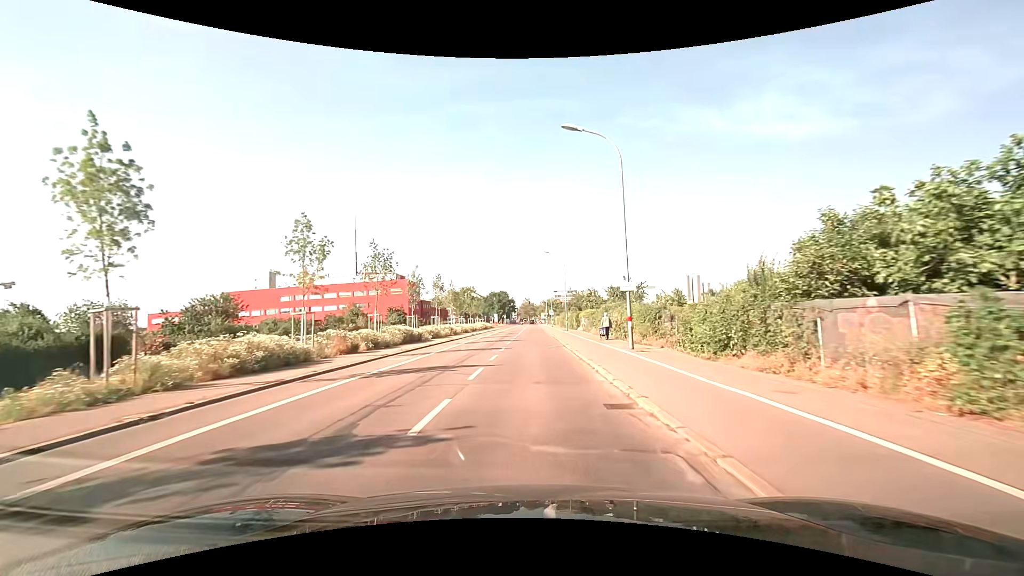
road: secondary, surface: asphalt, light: Day
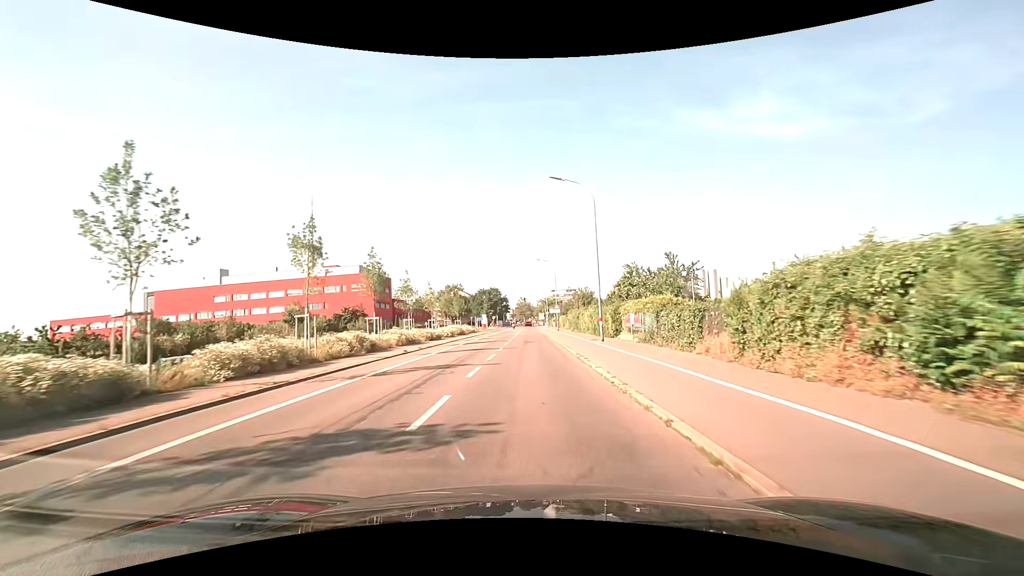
(+0.2, +29.7) m; +1°
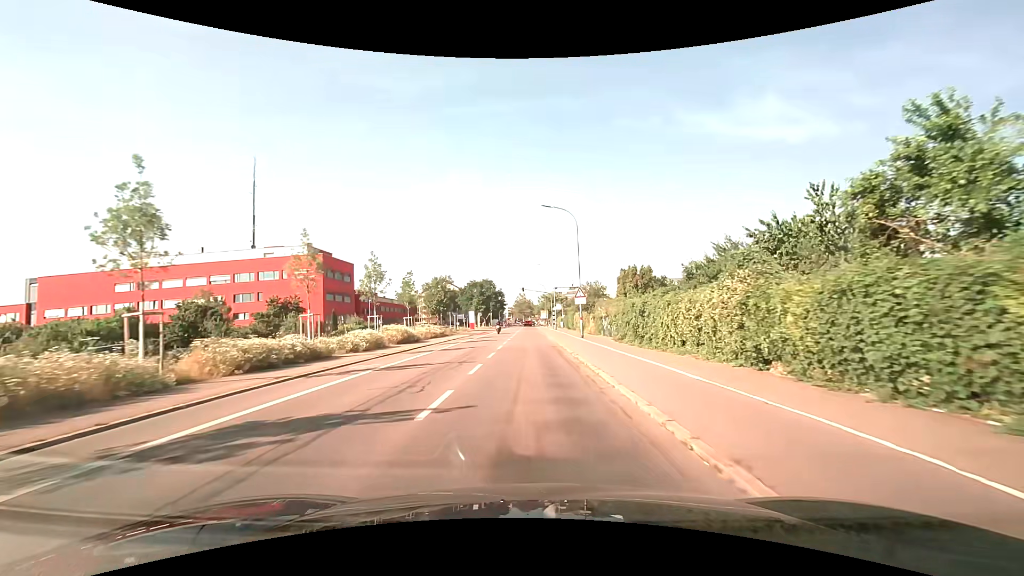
(-0.1, +29.5) m; 0°
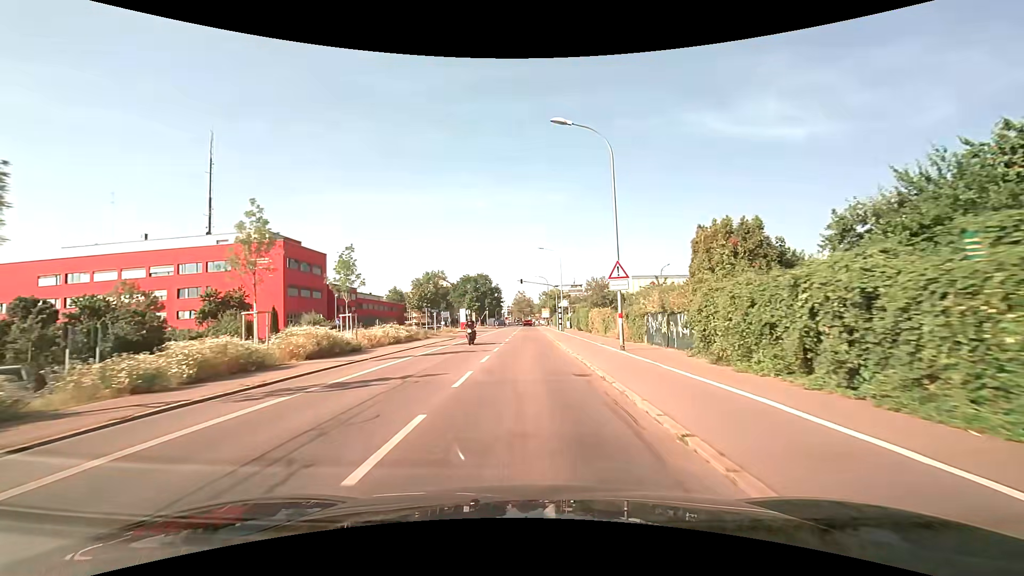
(0.0, +14.6) m; 0°
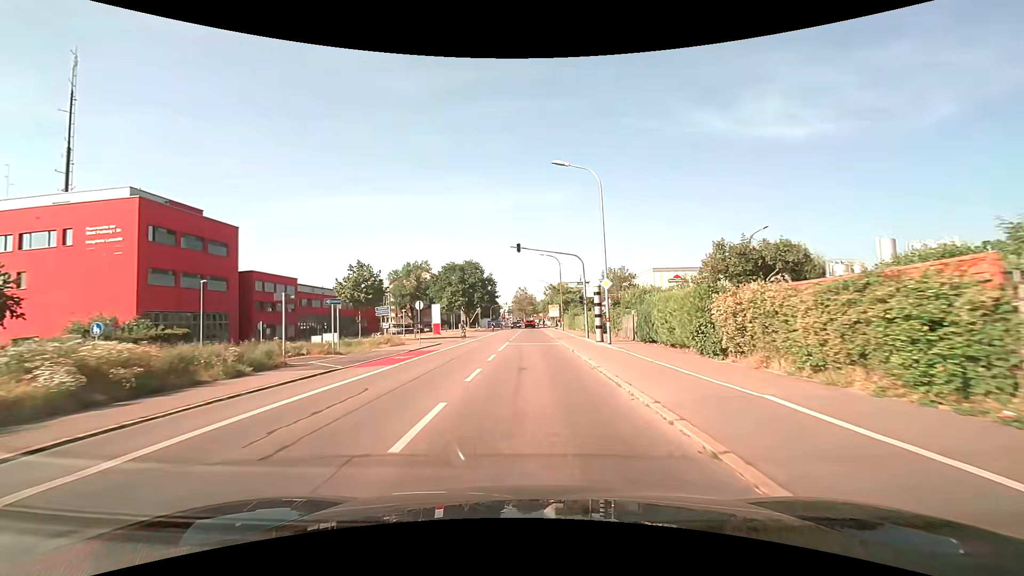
(0.0, +29.0) m; 0°
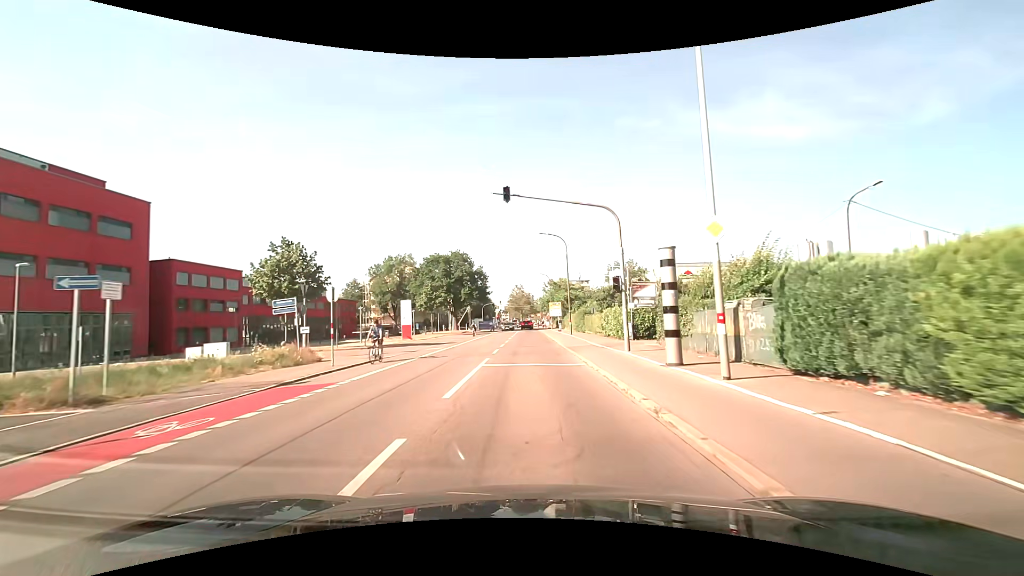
(+0.1, +14.5) m; +1°
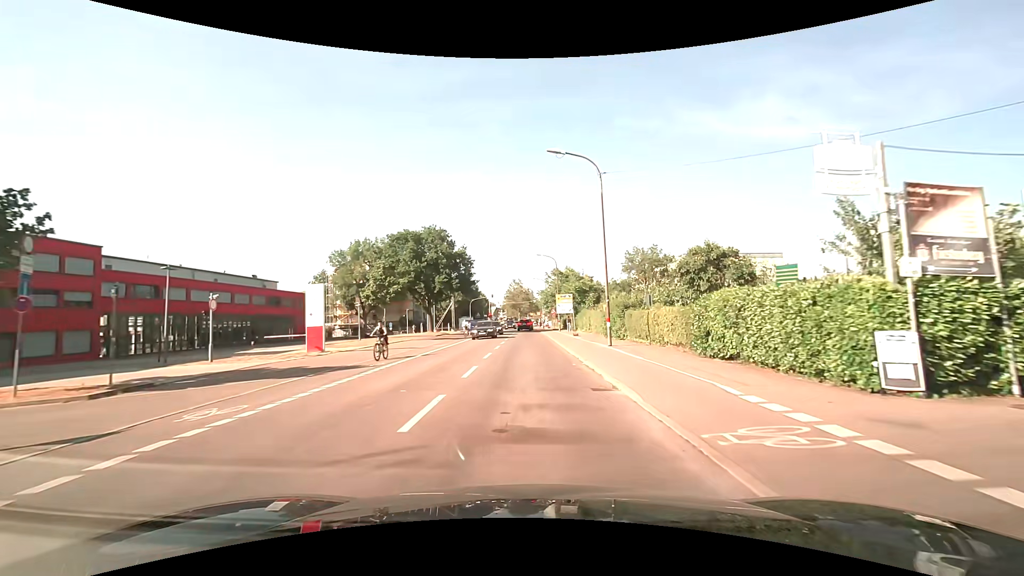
(0.0, +21.4) m; 0°
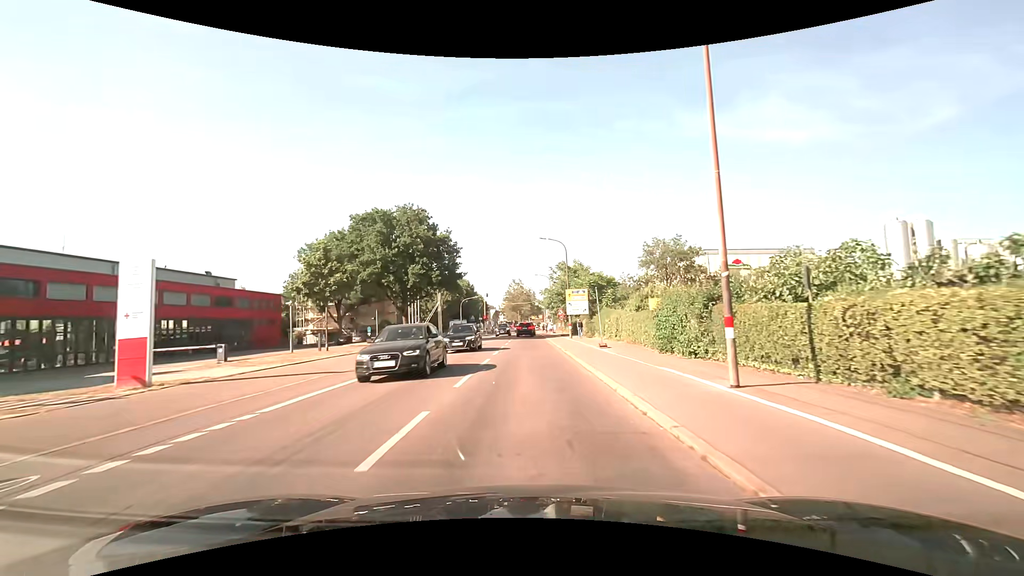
(0.0, +13.4) m; +1°
(0, +10) (0, +20) (0, +30) (0, +40) (-1, +50) (-1, +60) (-1, +70) (-1, +80) (-1, +90) (-2, +100) m
